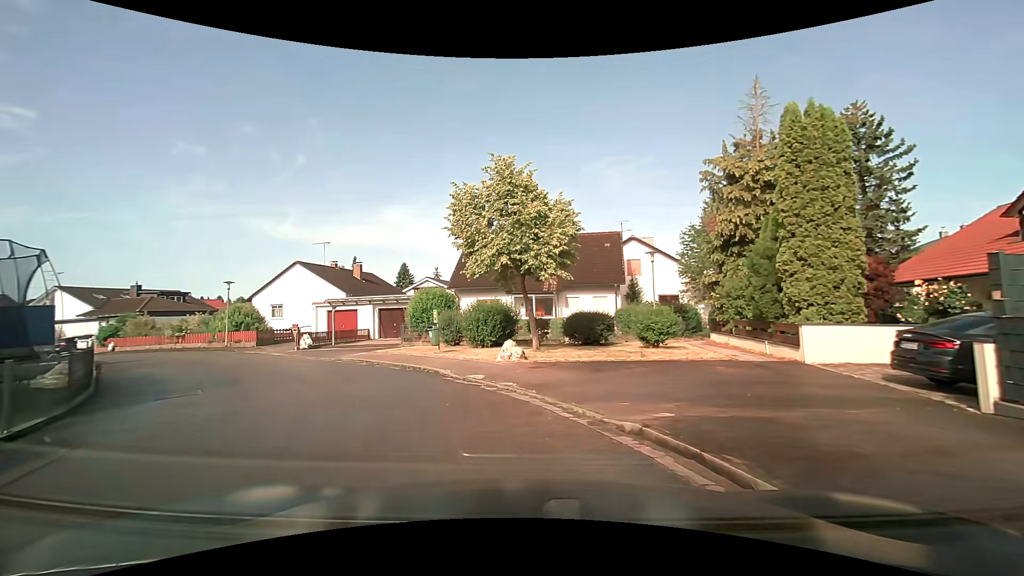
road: residential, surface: asphalt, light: Day
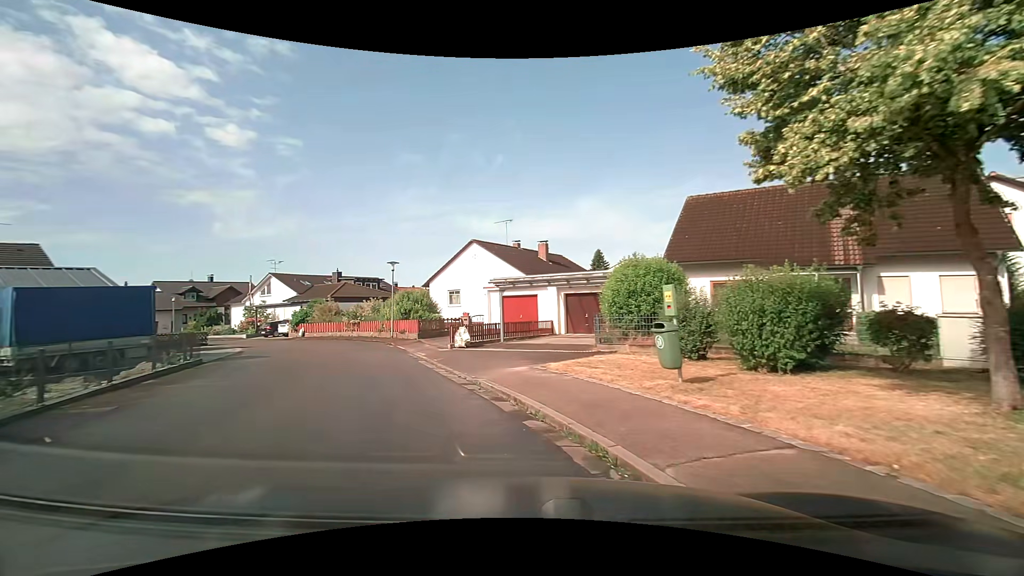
(-1.6, +10.1) m; -20°
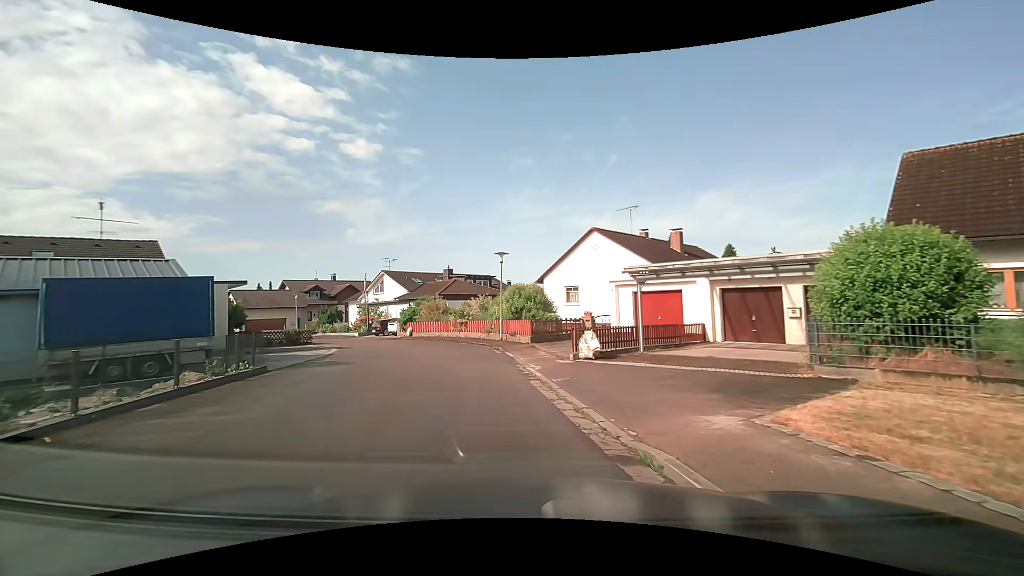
(-0.7, +5.1) m; -13°
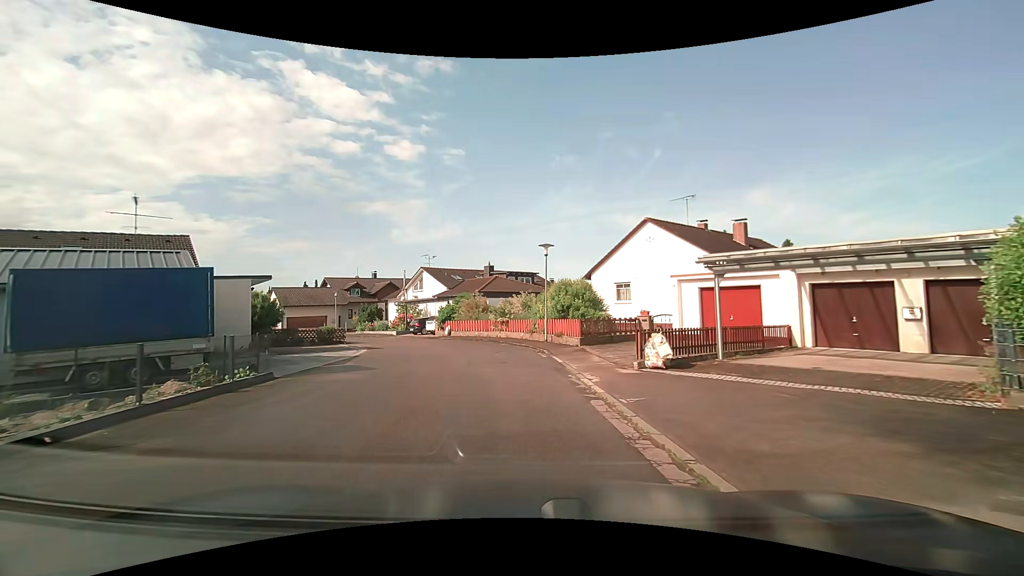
(-0.1, +2.5) m; -6°
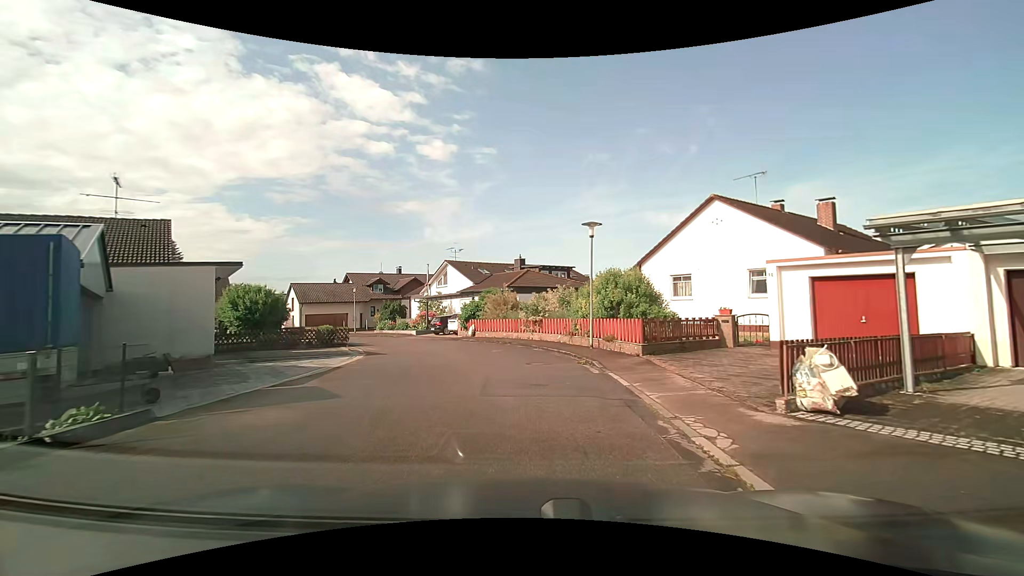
(-0.2, +5.1) m; -3°
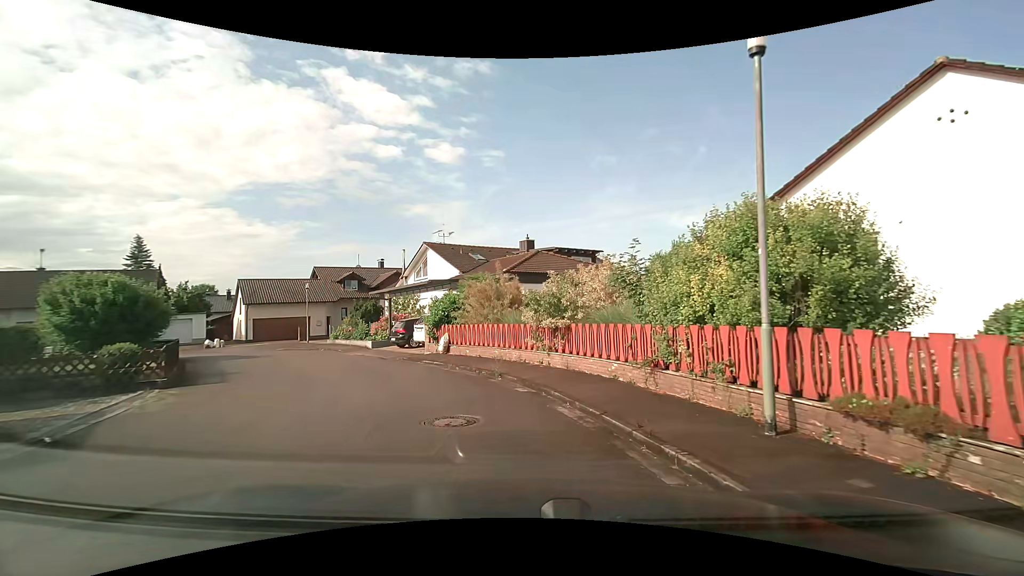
(-0.1, +13.1) m; 0°
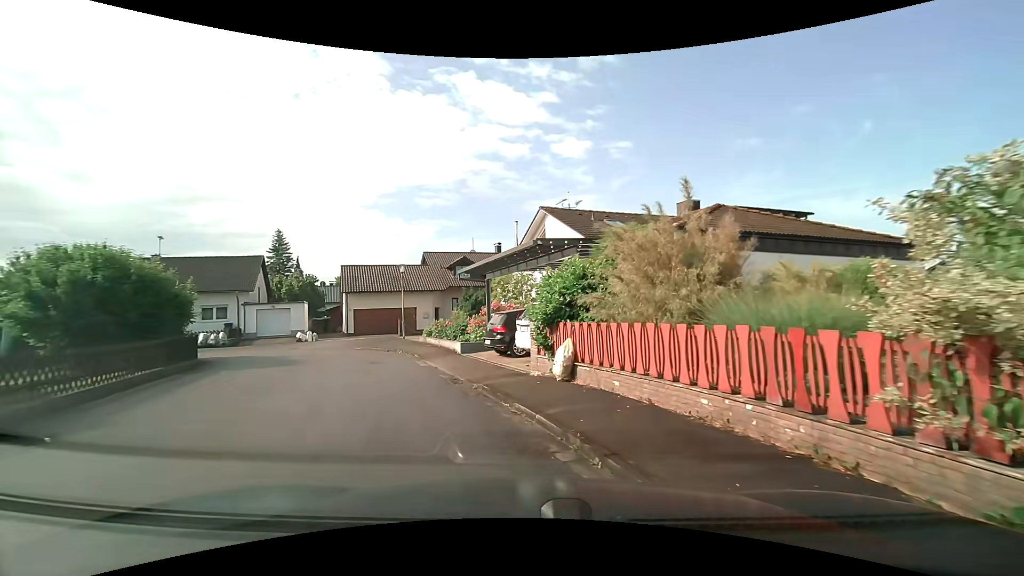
(-1.1, +9.6) m; -15°
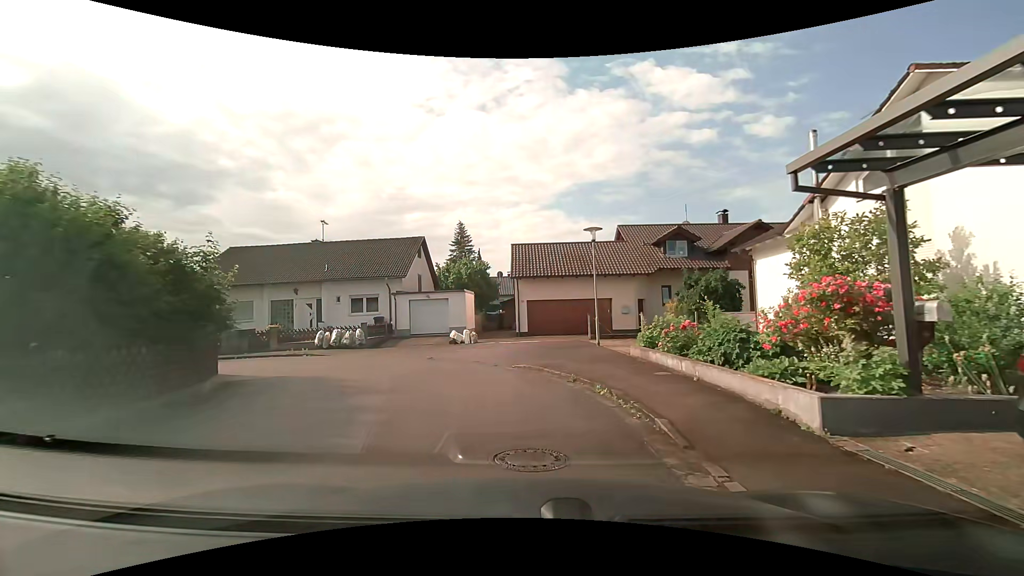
(-2.9, +11.7) m; -22°
(-1, +10) (-5, +19) (-13, +23) (-23, +23) (-33, +23) (-43, +23) (-53, +21) (-63, +20) (-73, +21) (-83, +21) m
